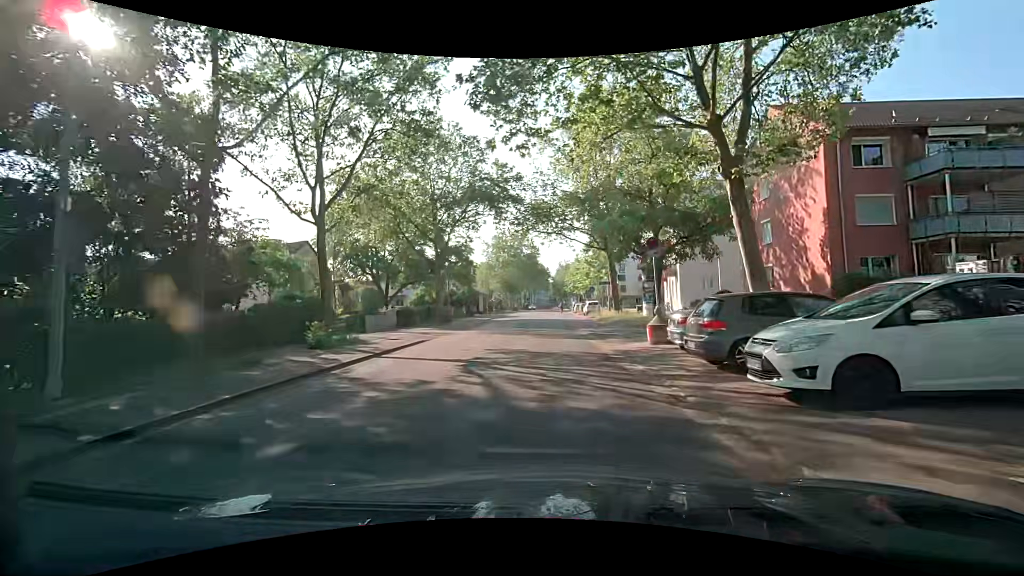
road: secondary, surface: asphalt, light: Day
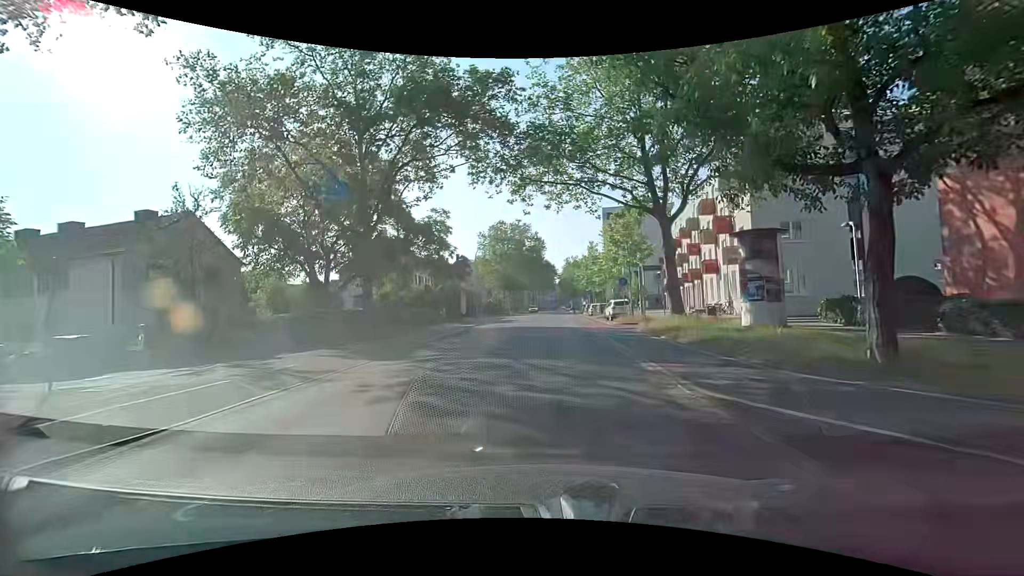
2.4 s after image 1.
(+0.1, +17.1) m; 0°
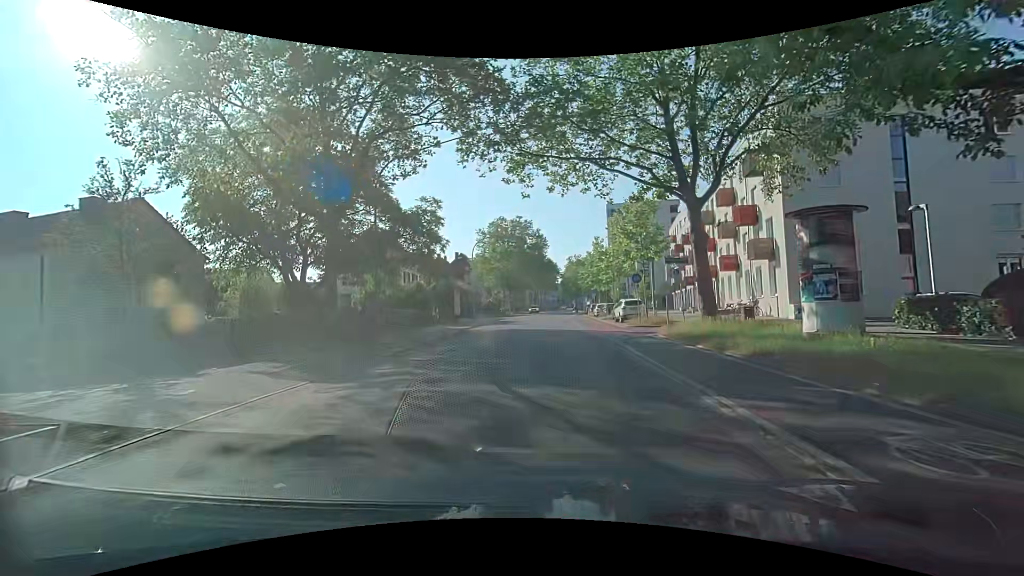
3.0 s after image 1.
(0.0, +4.3) m; -1°
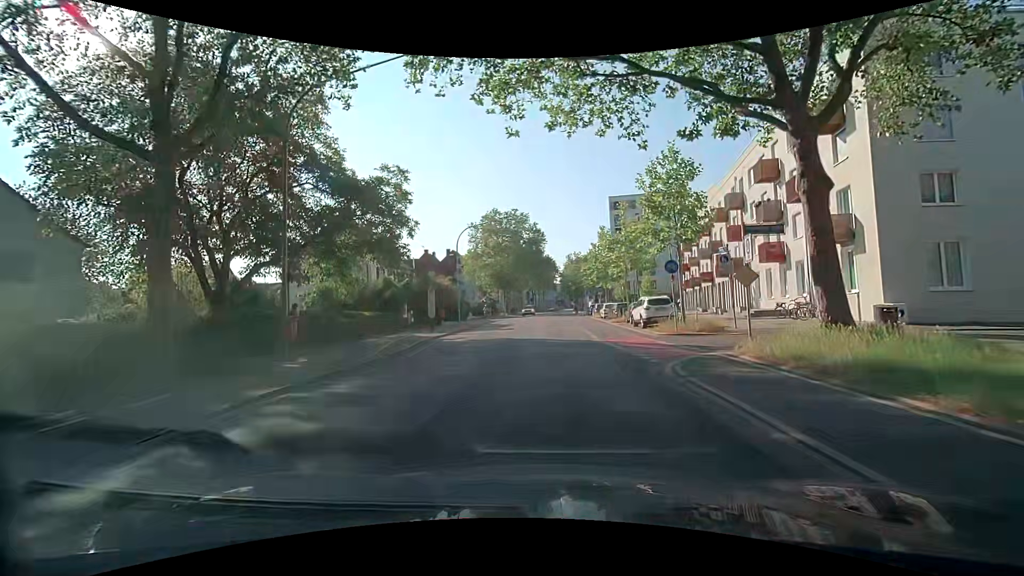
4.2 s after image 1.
(0.0, +8.5) m; +1°
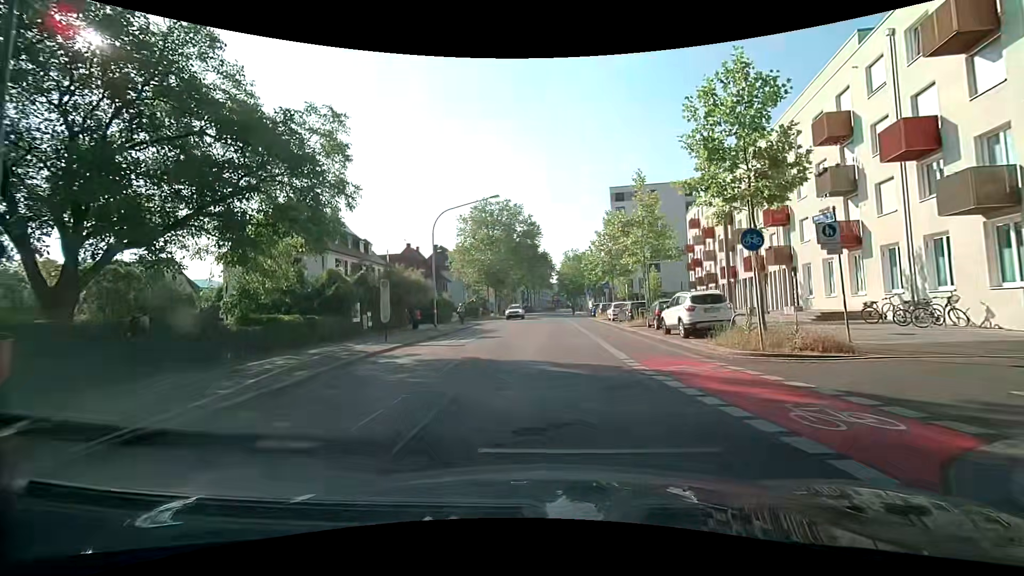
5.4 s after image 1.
(0.0, +8.6) m; 0°
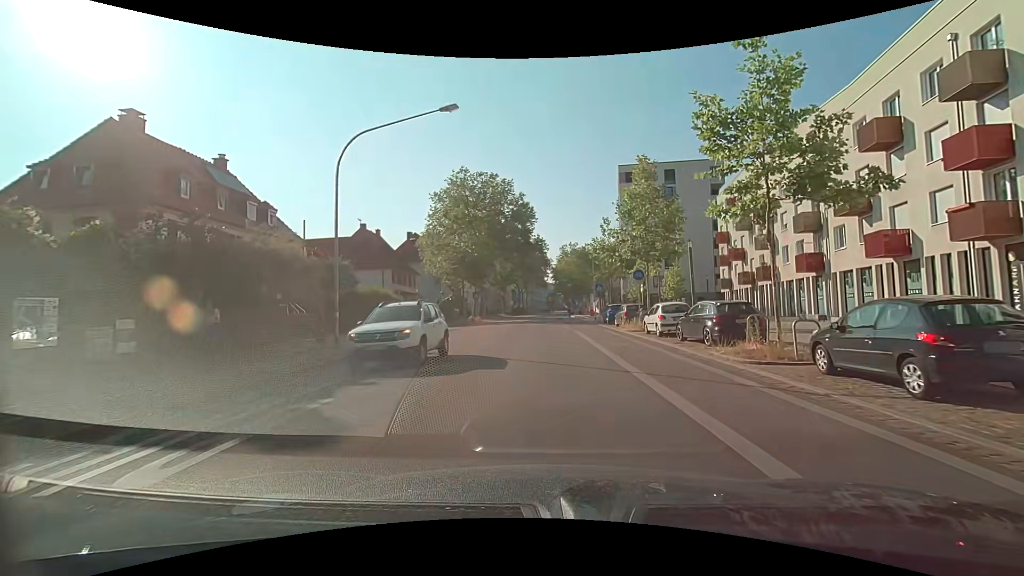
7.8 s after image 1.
(+0.1, +17.4) m; -1°
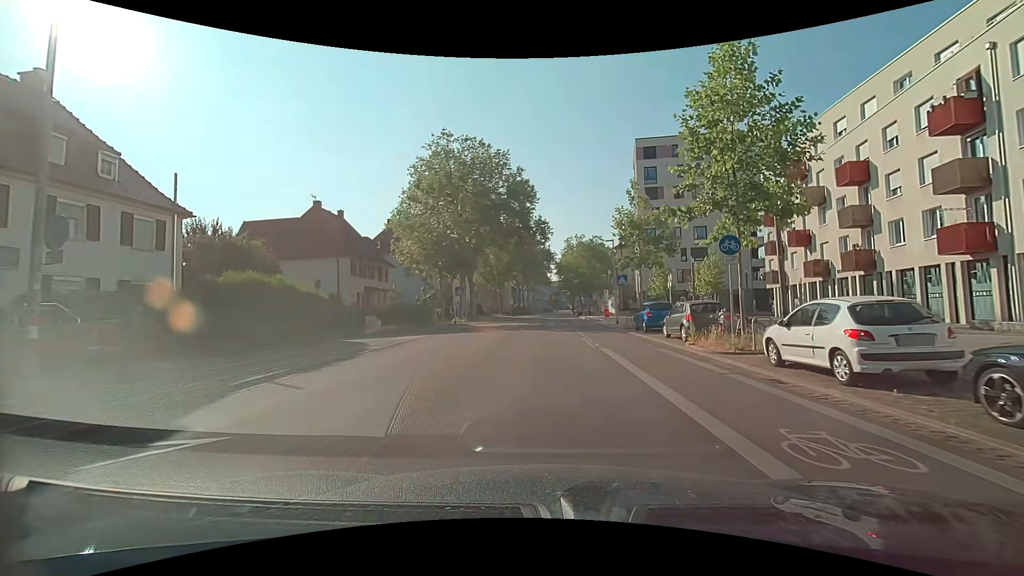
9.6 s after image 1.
(+0.3, +12.8) m; +1°
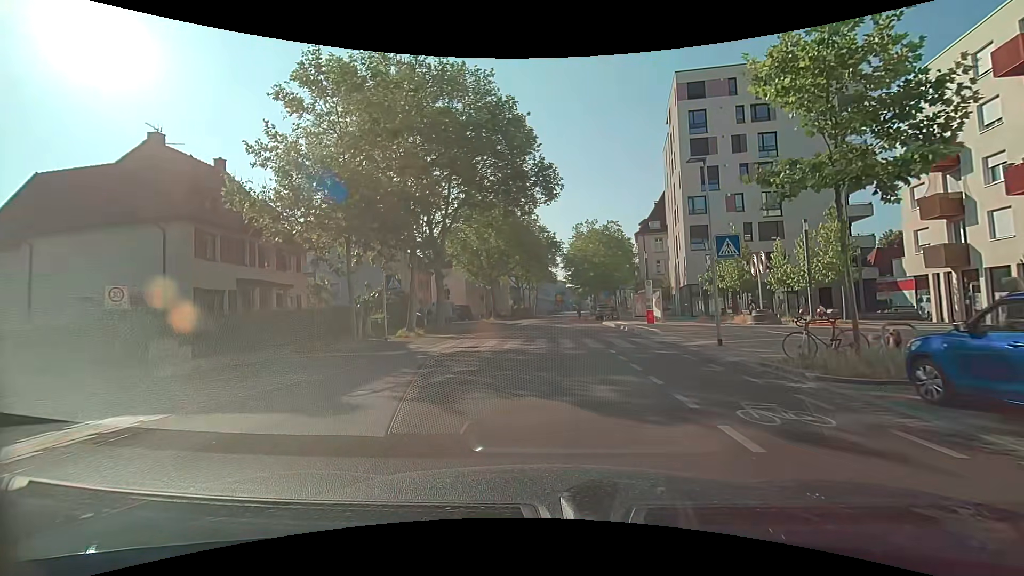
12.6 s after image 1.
(-0.1, +20.1) m; -1°
(0, +10) (0, +20) (0, +30) (0, +40) (+1, +50) (+1, +60) (+2, +70) (+2, +80) (+3, +90) (+5, +100) m
